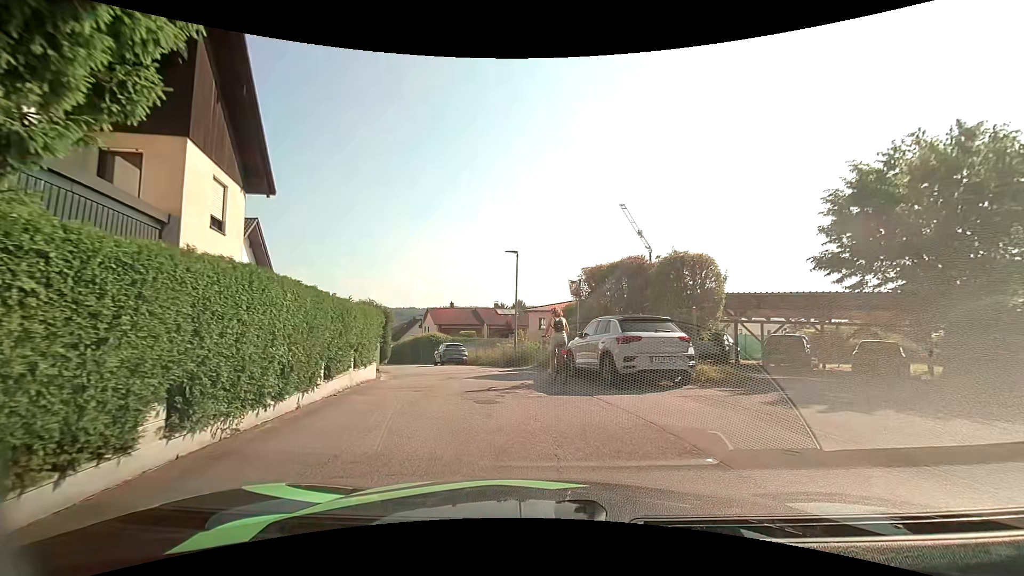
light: Day
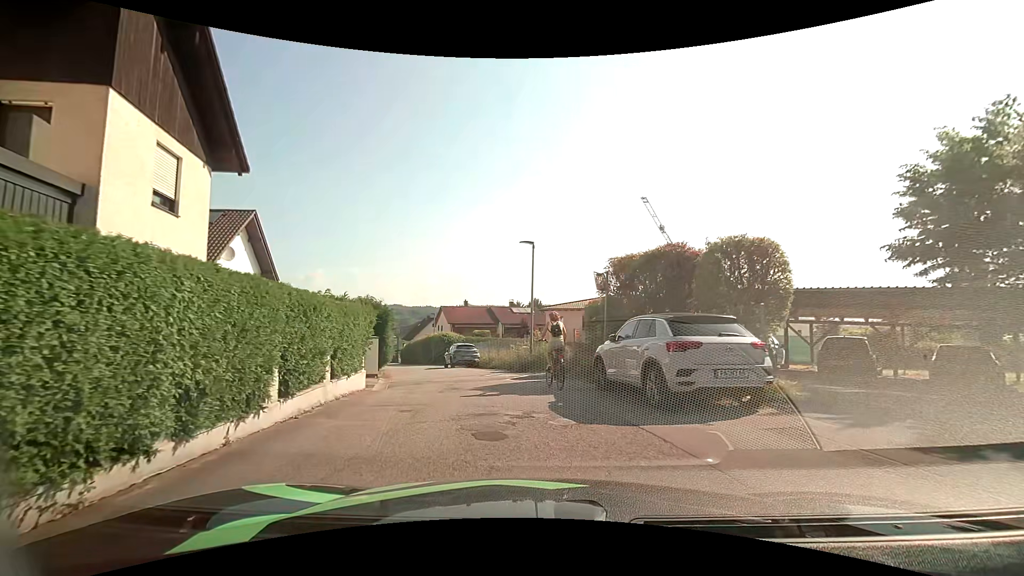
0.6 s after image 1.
(-0.1, +2.5) m; -1°
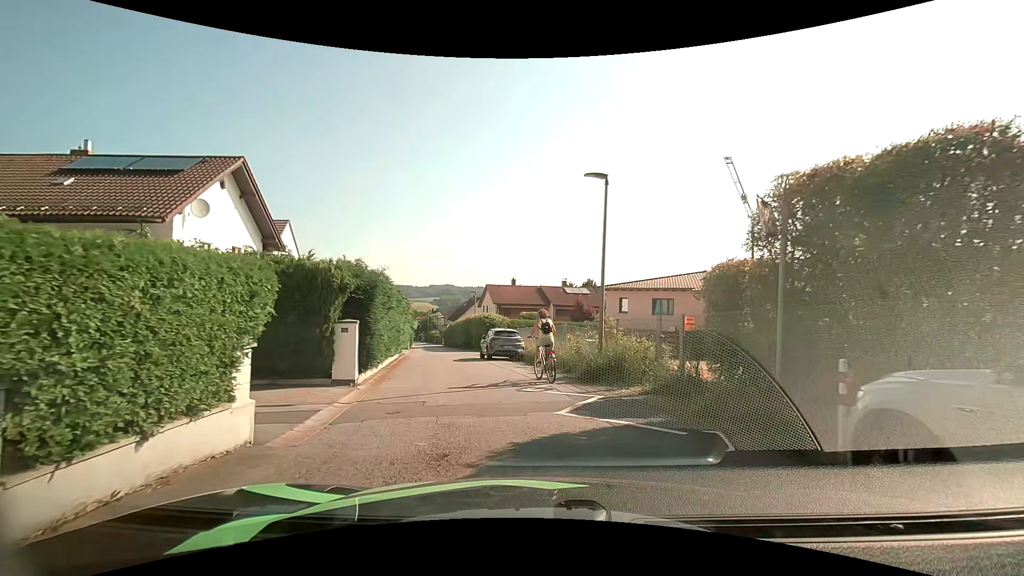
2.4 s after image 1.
(-0.7, +7.3) m; -8°
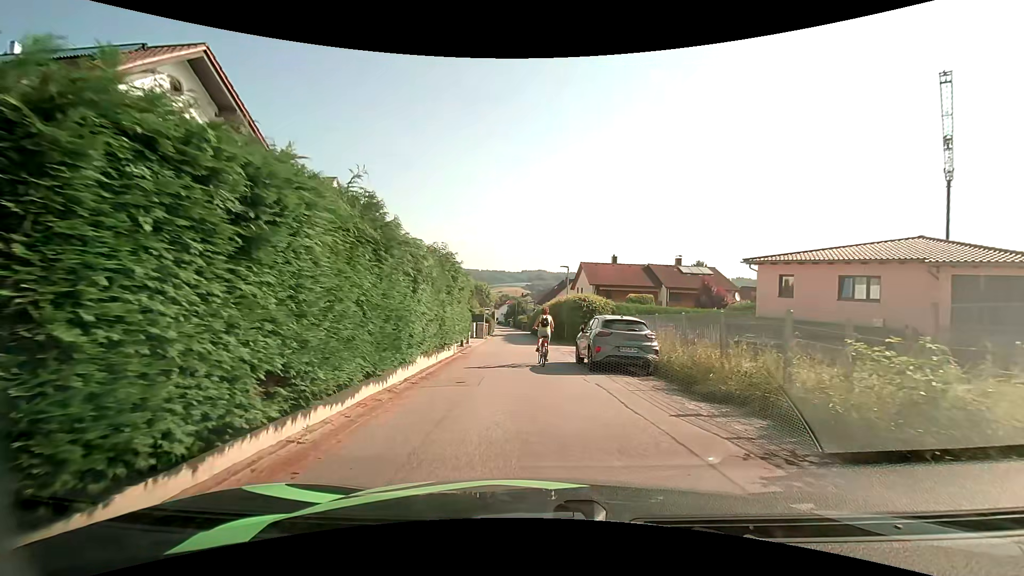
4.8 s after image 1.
(-1.0, +10.3) m; -11°
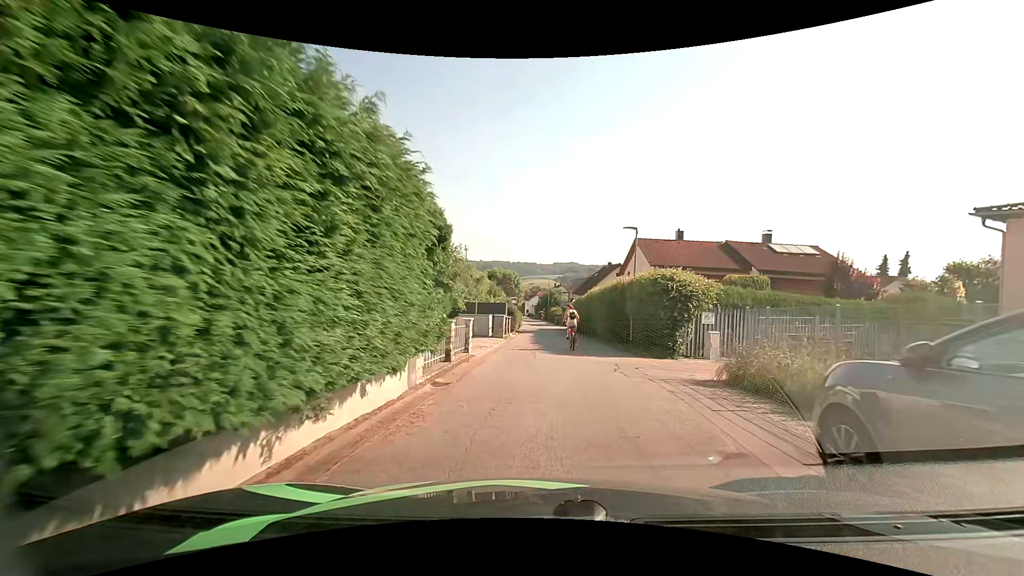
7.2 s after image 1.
(-0.6, +12.3) m; -4°
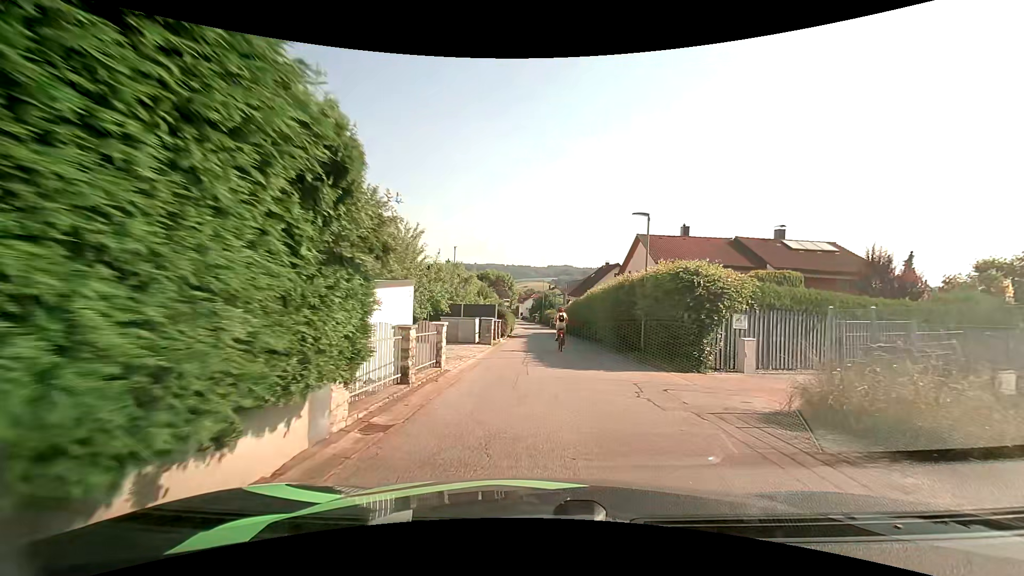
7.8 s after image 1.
(+0.1, +3.5) m; +2°
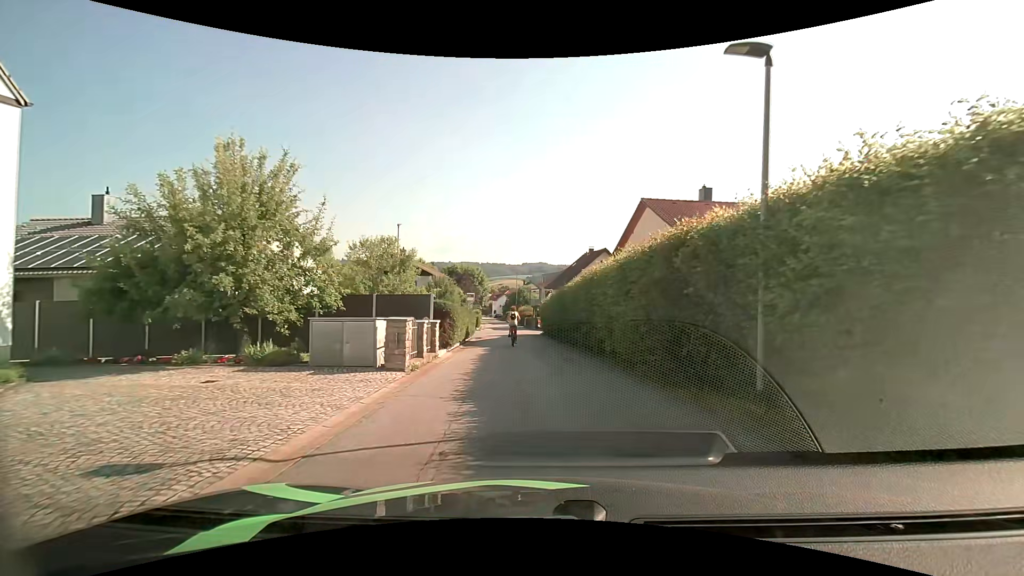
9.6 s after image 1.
(+0.2, +11.1) m; +2°
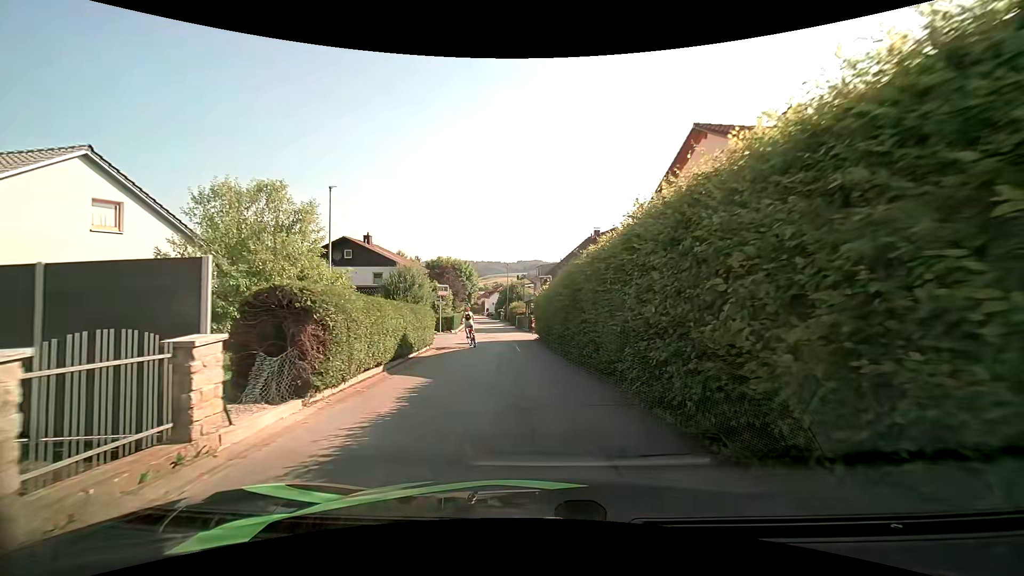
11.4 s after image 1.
(+0.2, +10.8) m; +1°
